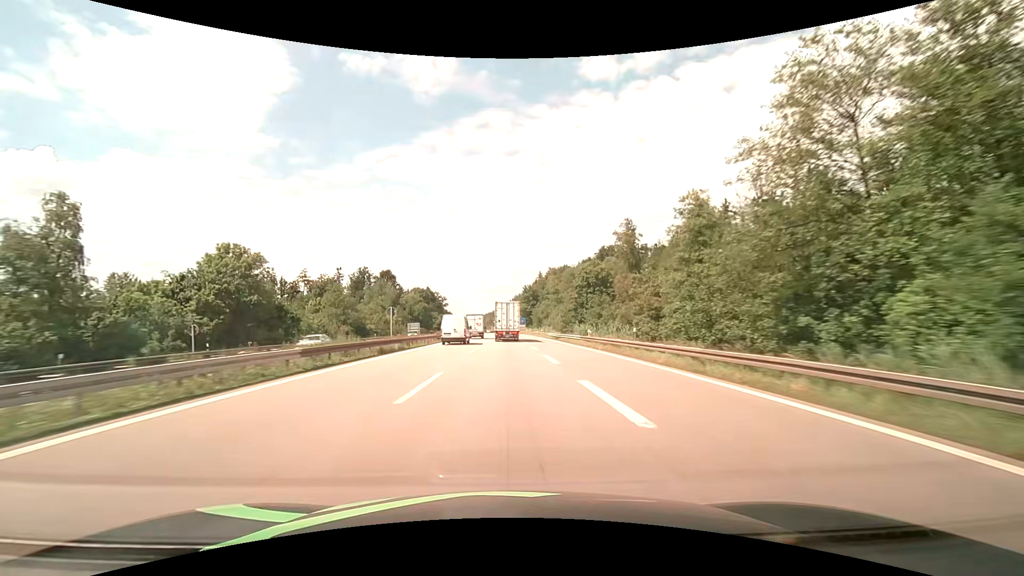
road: motorway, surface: asphalt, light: Day
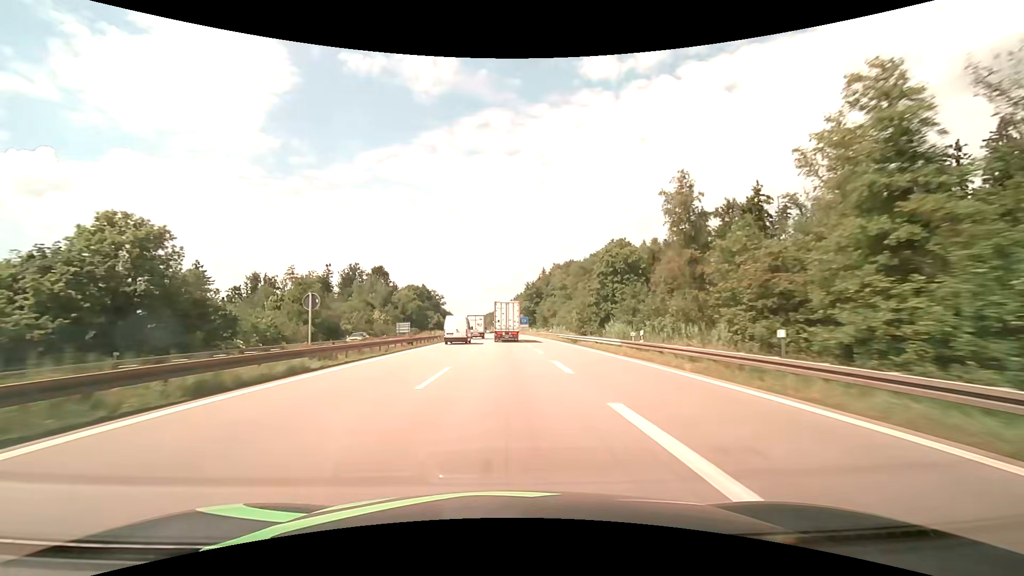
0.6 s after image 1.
(0.0, +15.9) m; 0°
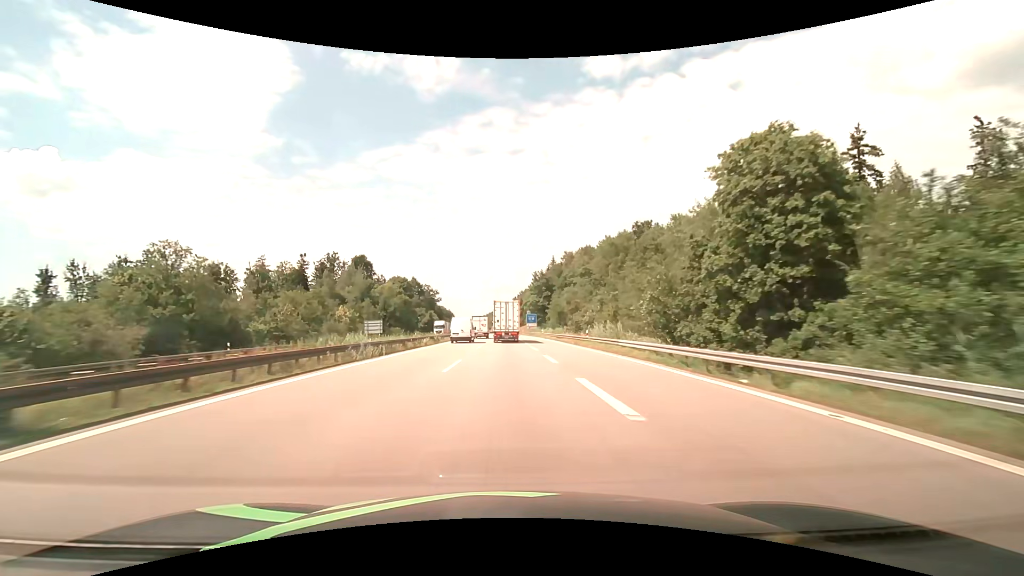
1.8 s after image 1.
(-0.1, +31.5) m; 0°
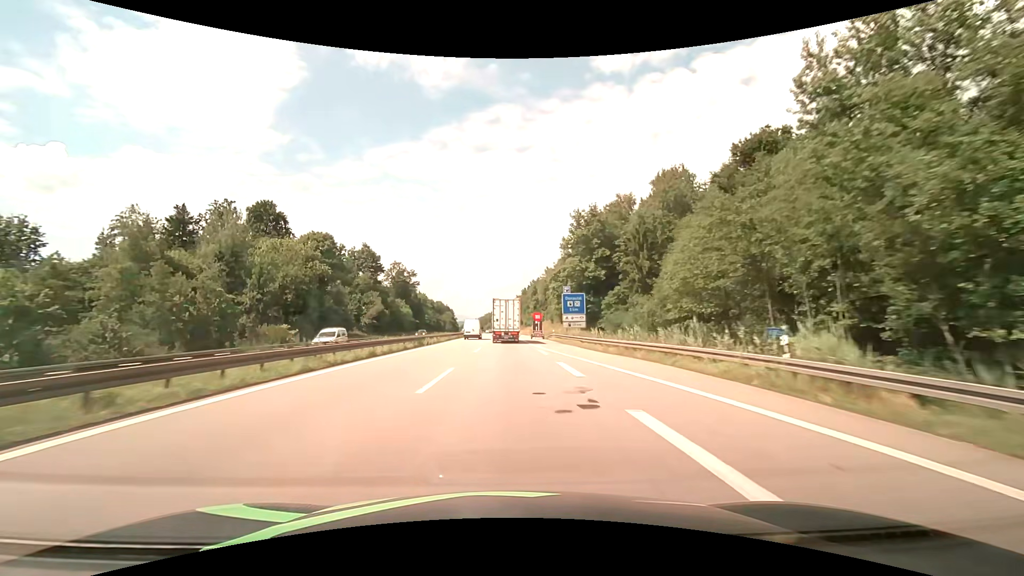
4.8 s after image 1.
(-0.7, +77.0) m; -1°
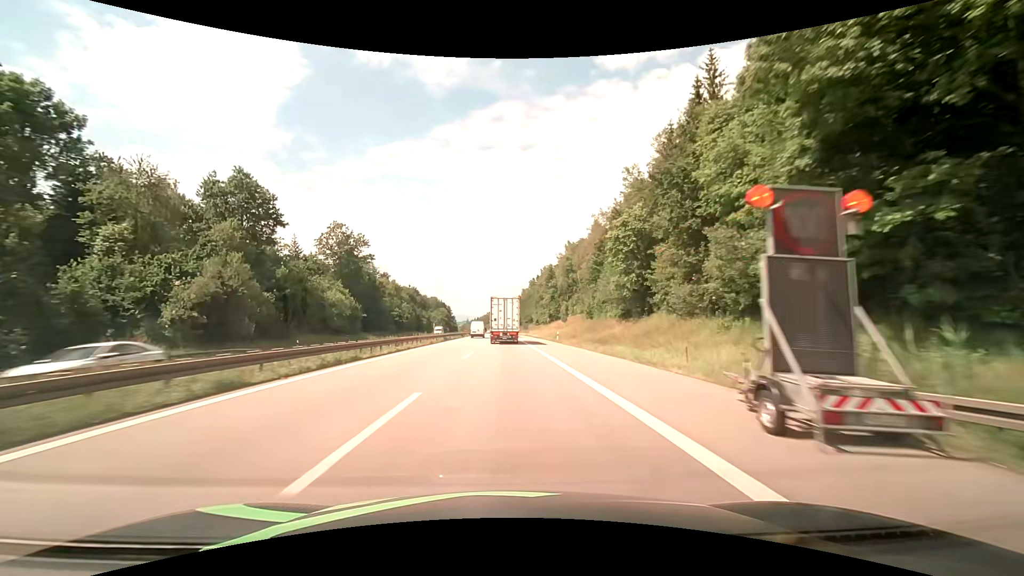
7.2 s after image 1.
(-0.4, +60.0) m; -1°
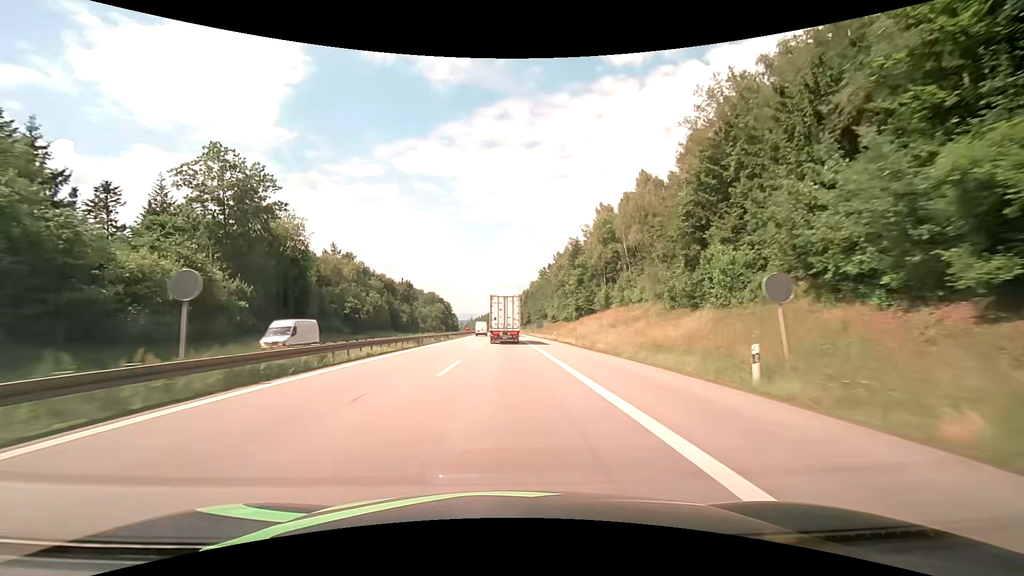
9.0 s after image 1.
(-0.2, +44.0) m; -1°
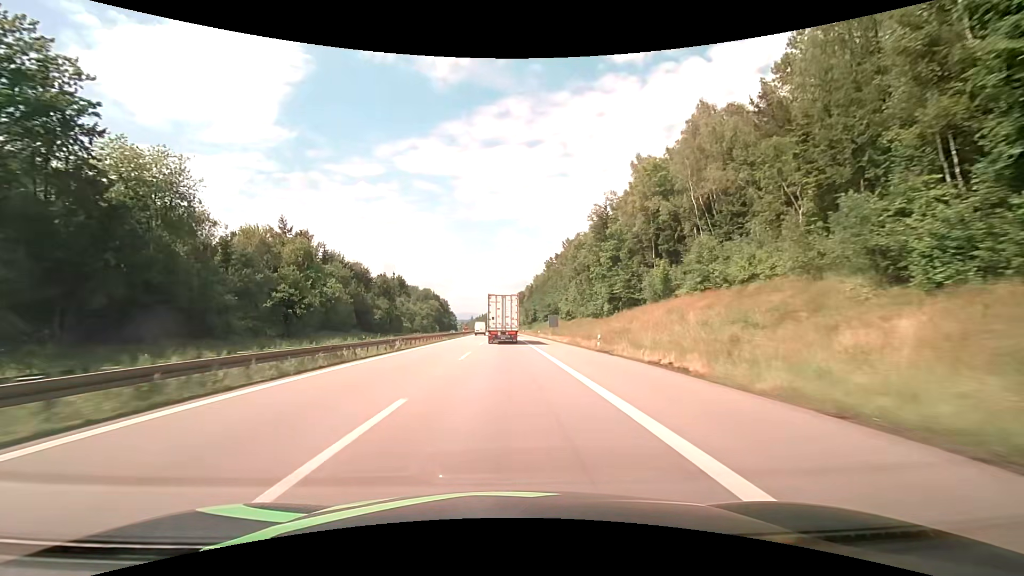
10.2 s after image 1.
(0.0, +28.8) m; 0°
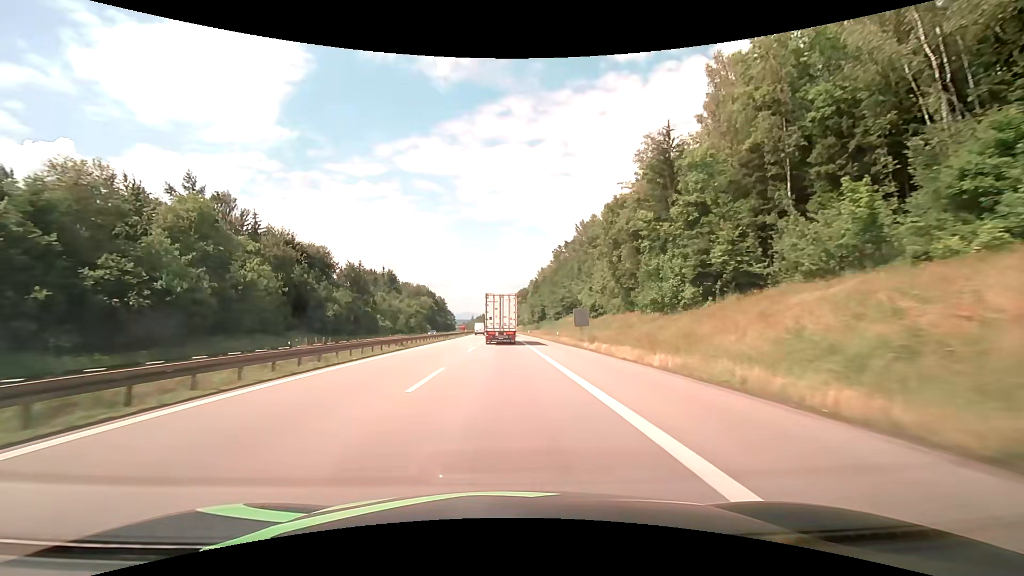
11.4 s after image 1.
(-0.3, +28.3) m; -1°
(0, +10) (0, +20) (0, +30) (0, +40) (0, +50) (0, +60) (0, +70) (-1, +80) (-1, +90) (-1, +100) m
